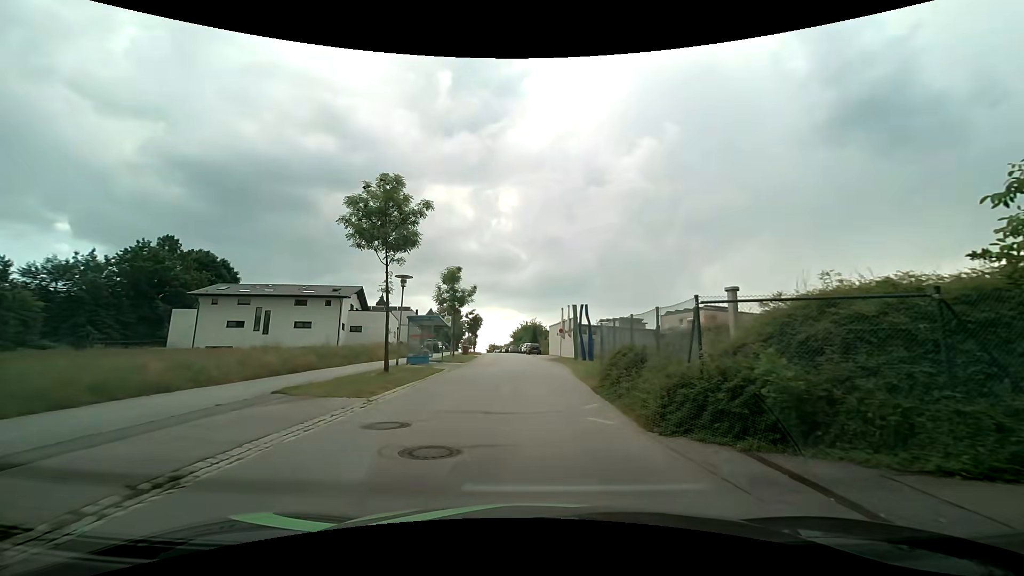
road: residential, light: Day
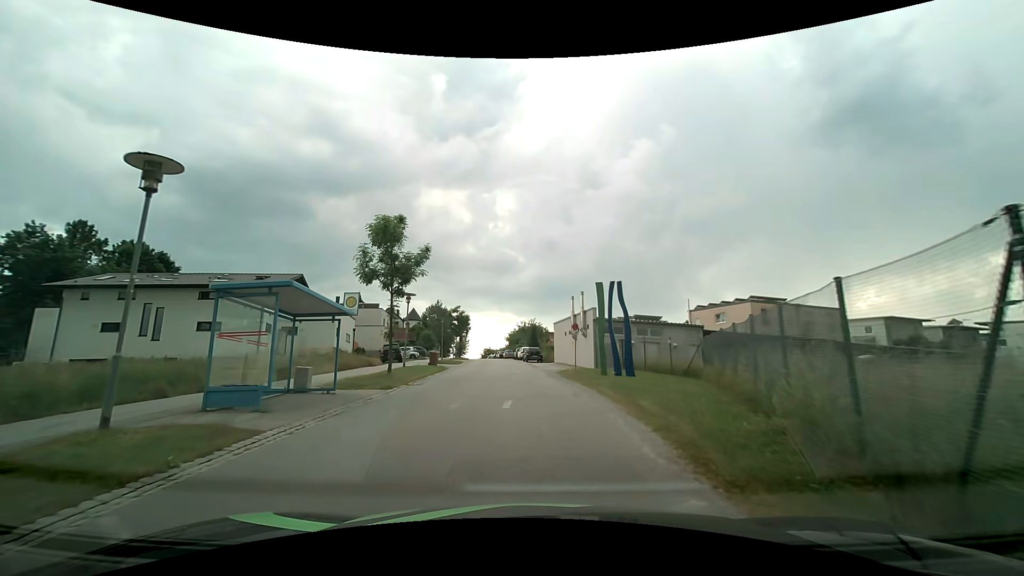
(+0.4, +16.6) m; +1°
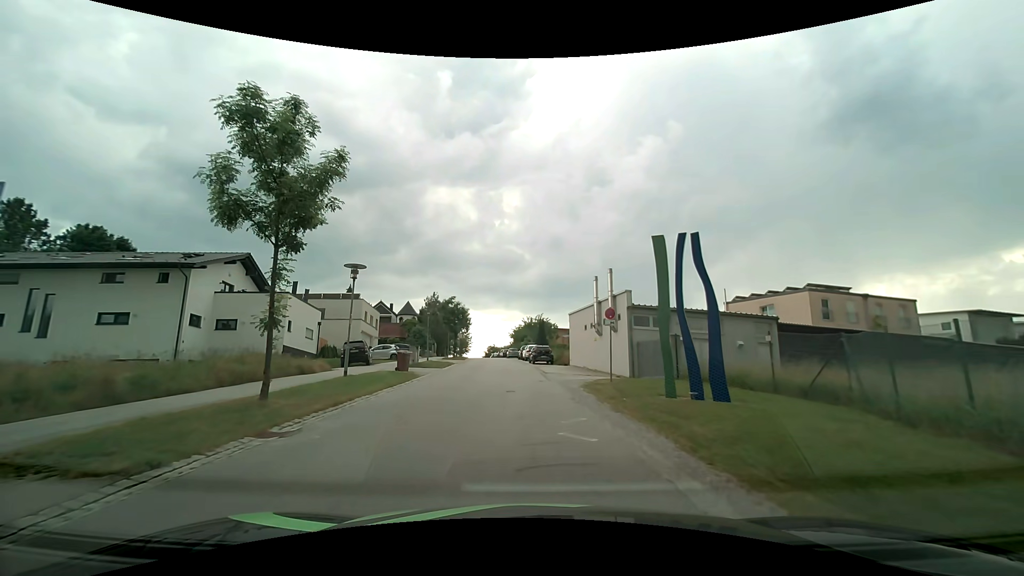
(-0.1, +10.5) m; -1°
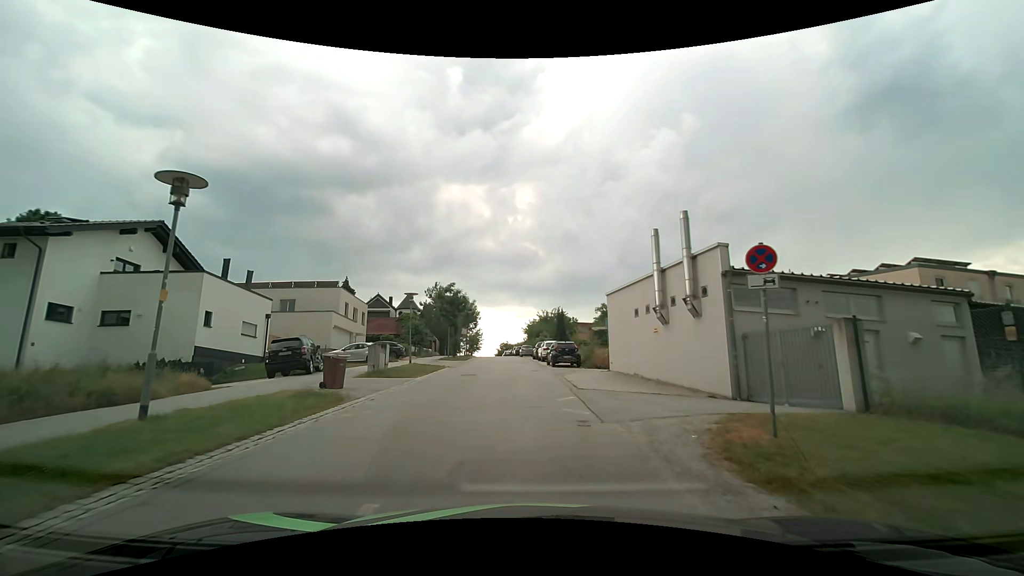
(-0.1, +11.0) m; -1°
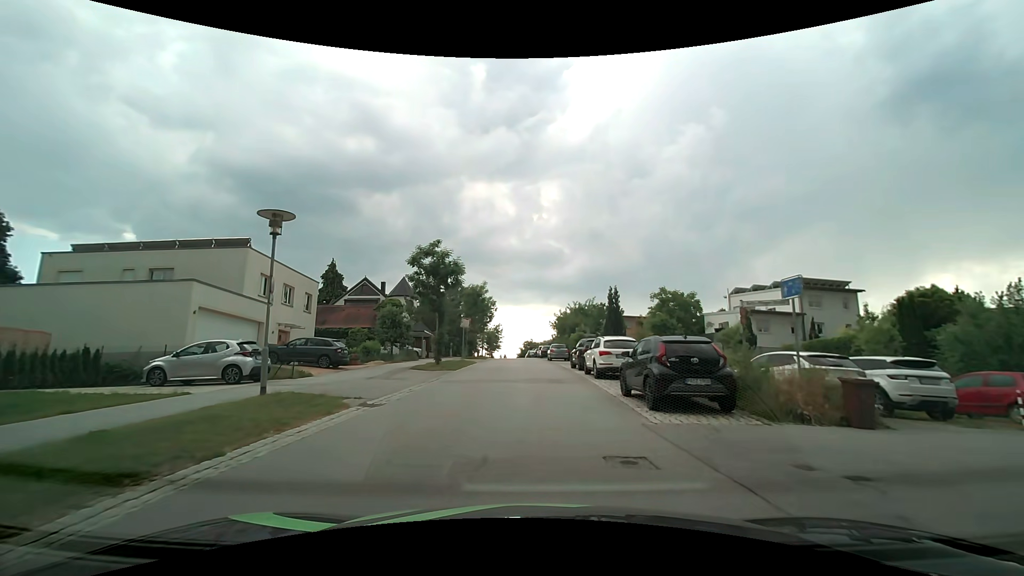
(-0.7, +19.7) m; -3°
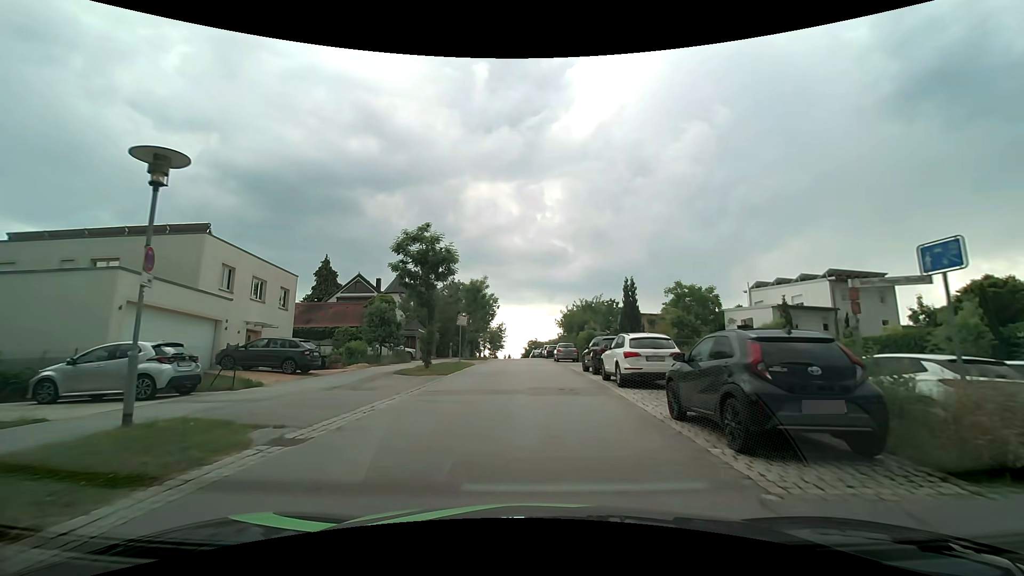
(0.0, +4.1) m; 0°
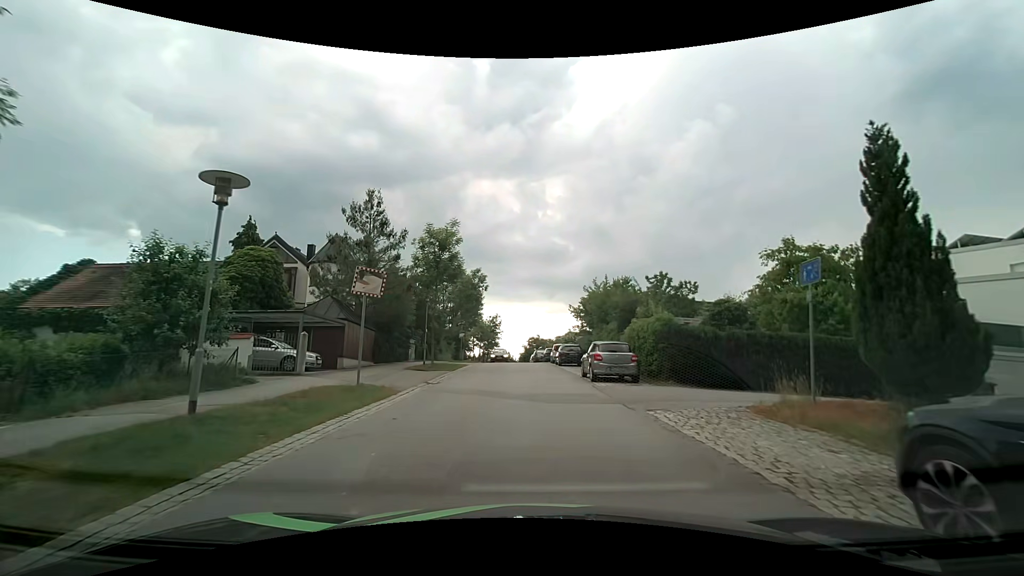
(-0.4, +21.0) m; -1°
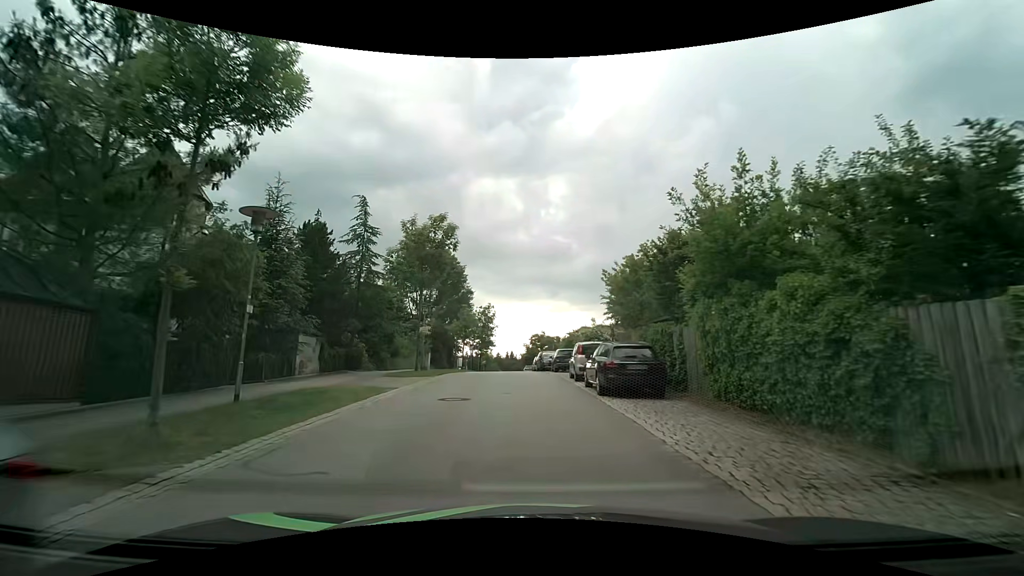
(+0.2, +19.6) m; 0°
(0, +10) (0, +20) (-1, +30) (-1, +40) (-2, +50) (-2, +60) (-3, +70) (-3, +80) (-3, +90) (-4, +100) m
